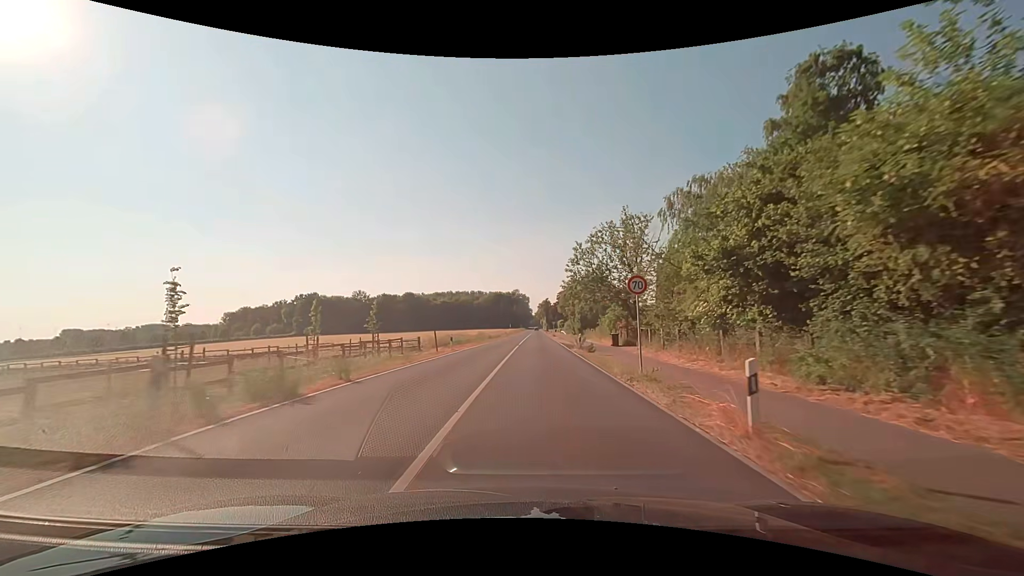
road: secondary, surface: asphalt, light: Day
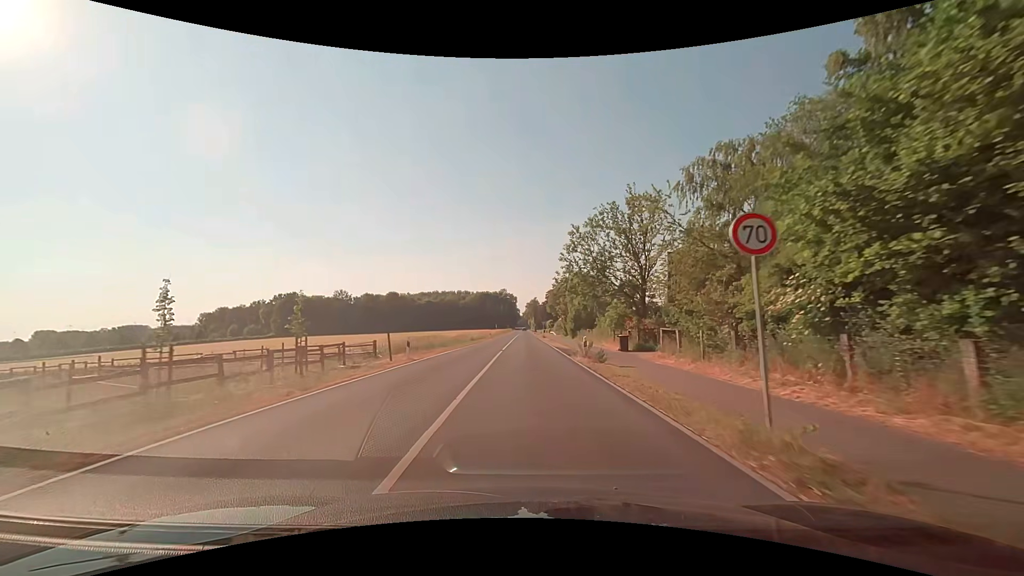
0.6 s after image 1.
(+0.2, +8.6) m; +2°
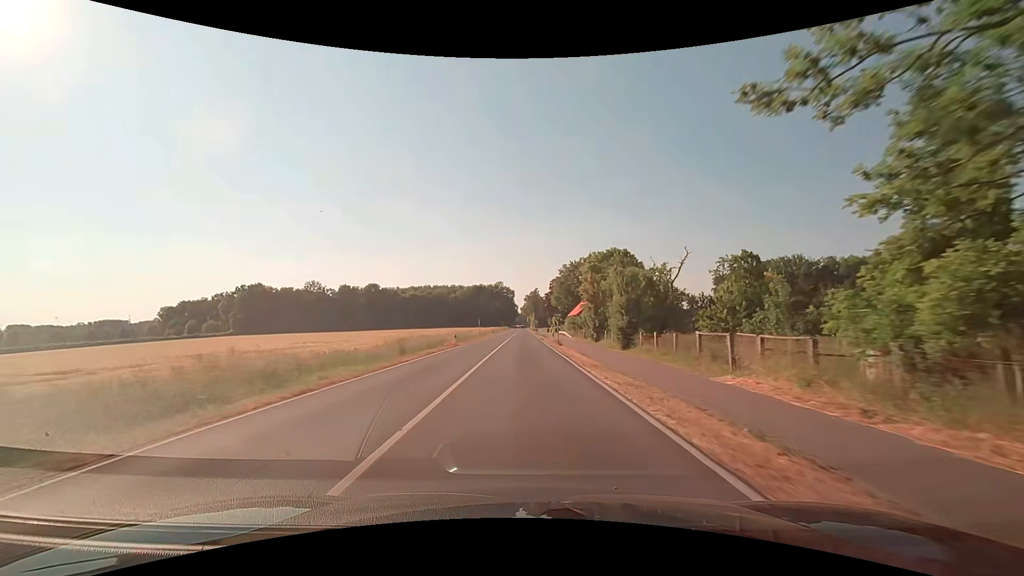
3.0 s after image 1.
(+0.4, +37.9) m; +1°
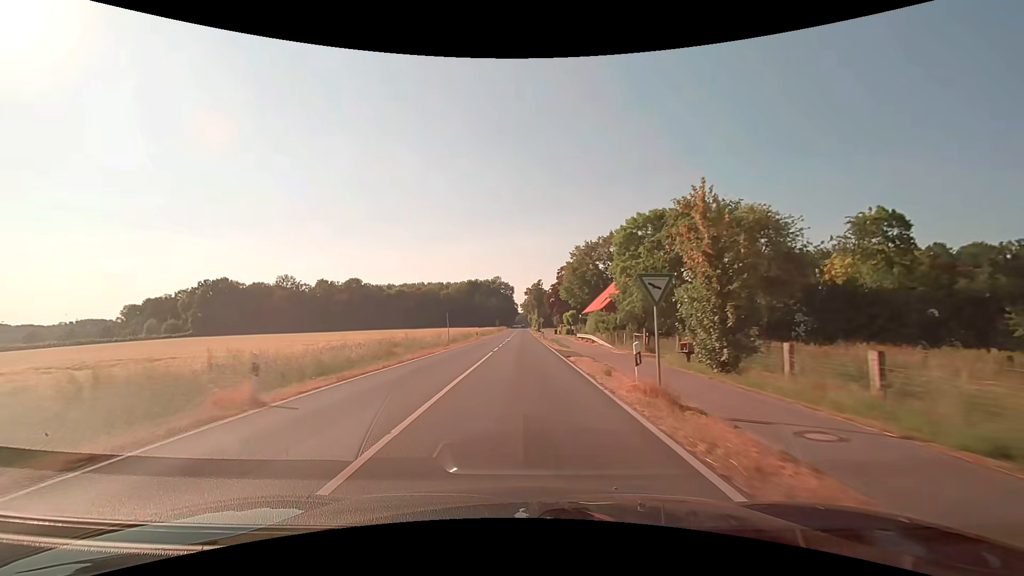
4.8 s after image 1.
(0.0, +30.4) m; 0°
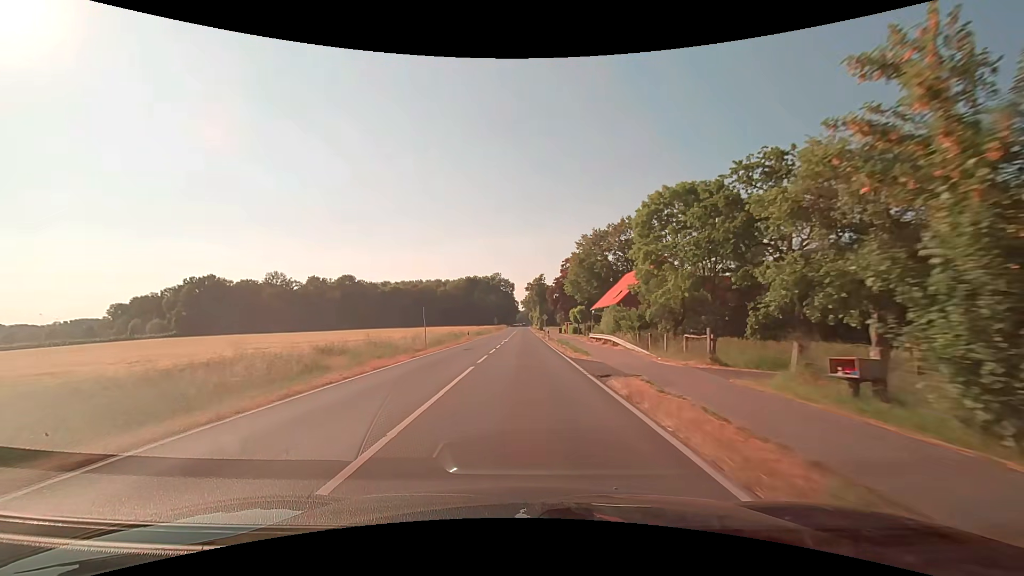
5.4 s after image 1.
(0.0, +10.3) m; 0°
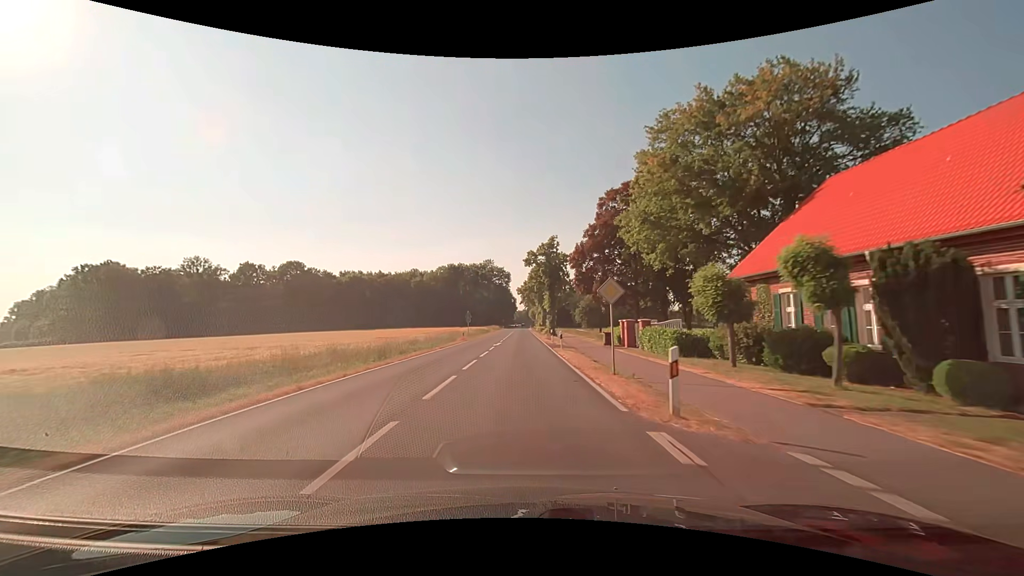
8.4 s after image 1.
(0.0, +52.4) m; +1°
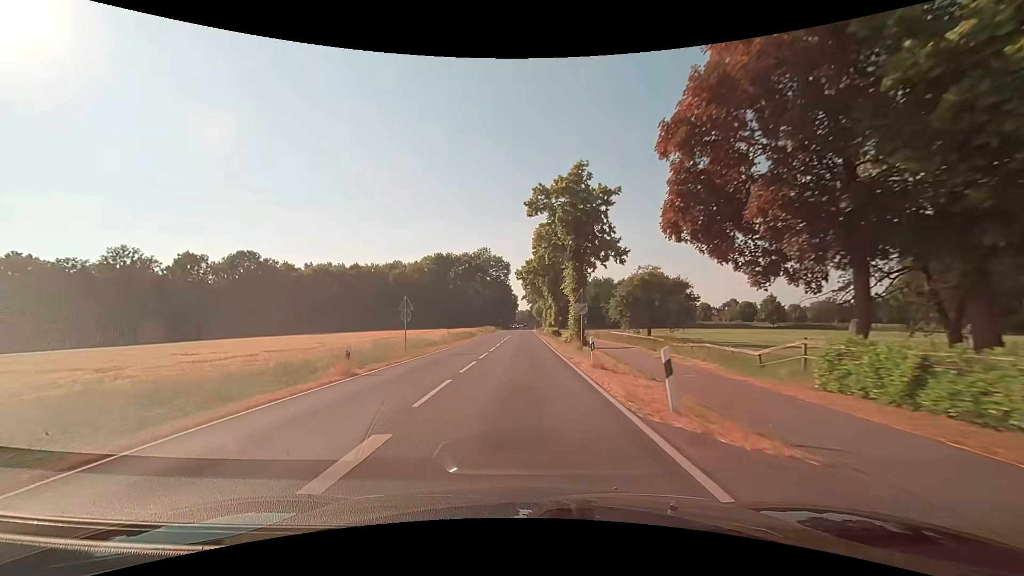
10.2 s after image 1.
(-0.3, +31.8) m; -1°
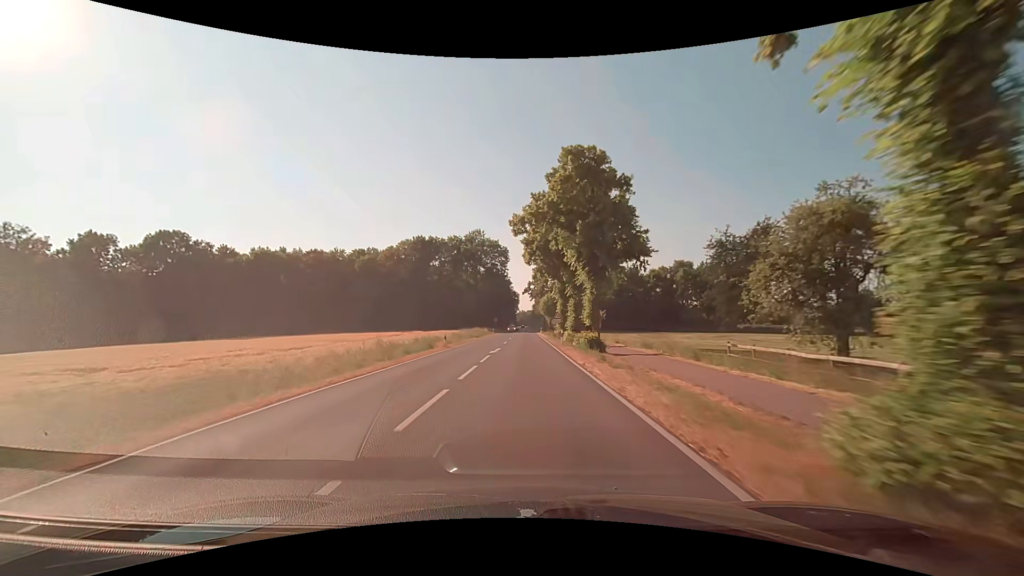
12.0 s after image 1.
(0.0, +32.0) m; 0°
(0, +10) (0, +20) (0, +30) (0, +40) (0, +50) (0, +60) (0, +70) (0, +80) (0, +90) (0, +100) m
